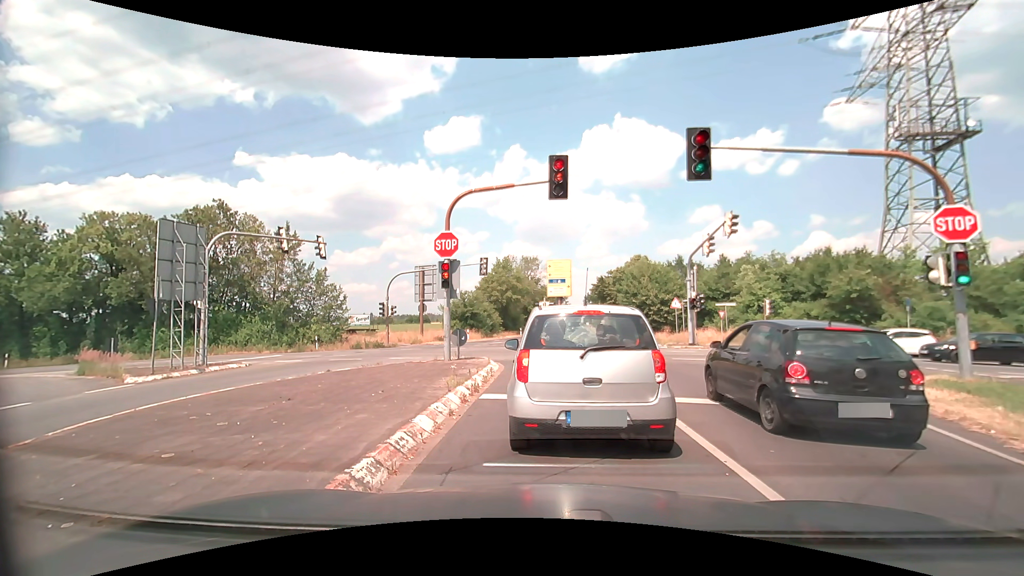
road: secondary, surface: asphalt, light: Day
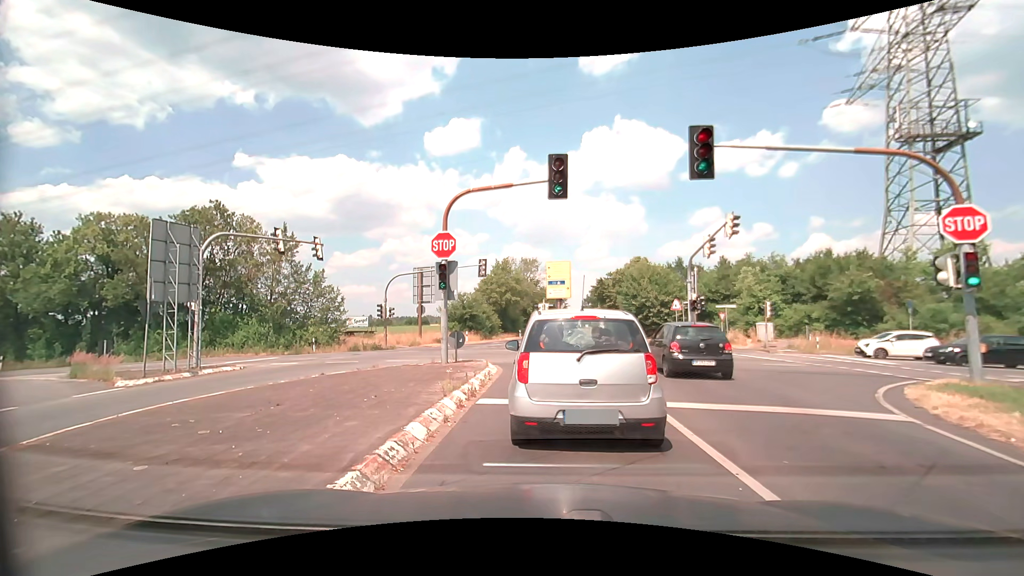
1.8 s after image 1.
(0.0, +0.3) m; 0°
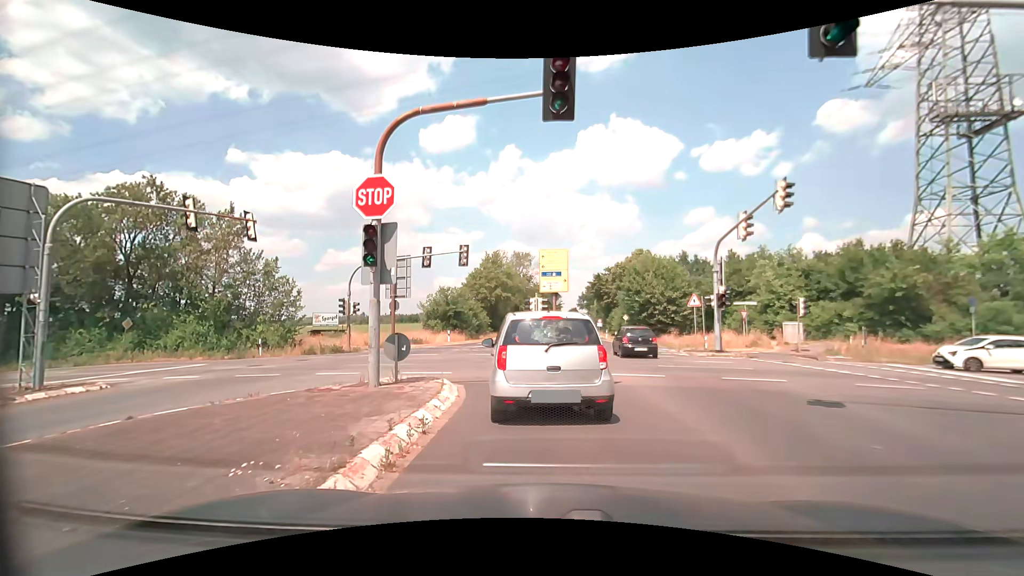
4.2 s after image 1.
(+0.1, +6.5) m; +1°
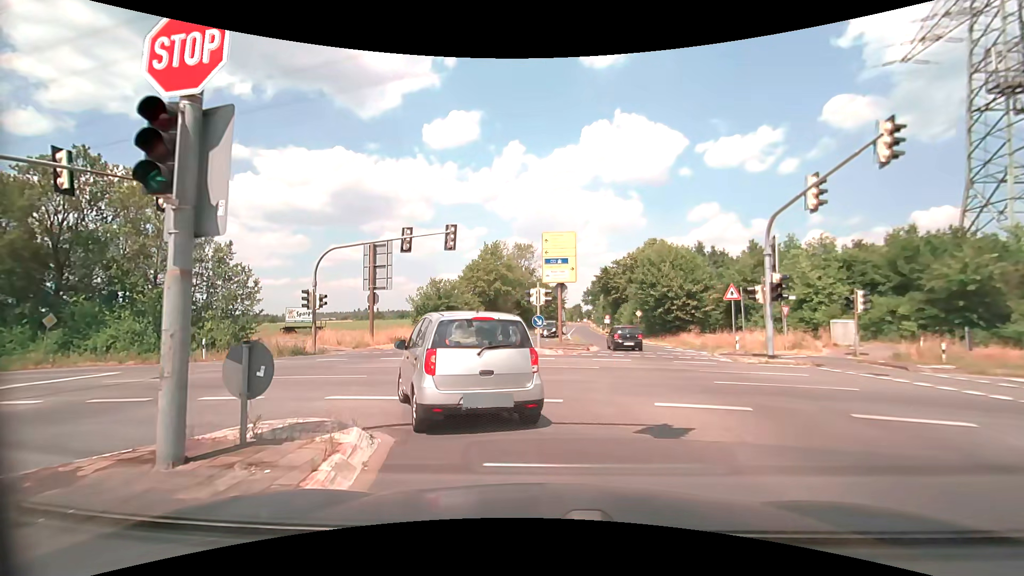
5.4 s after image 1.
(0.0, +5.5) m; 0°
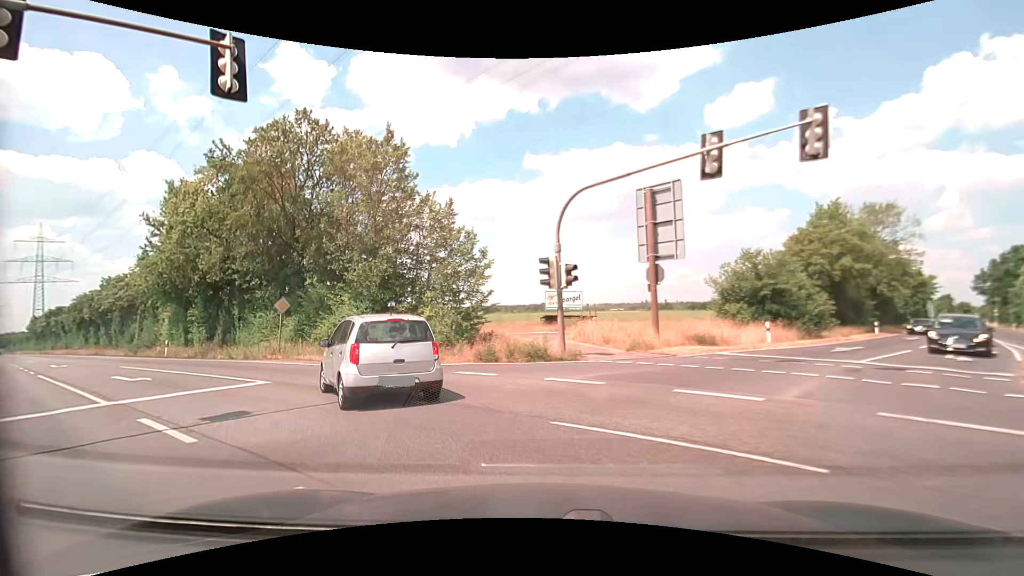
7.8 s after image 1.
(-3.1, +12.2) m; -33°
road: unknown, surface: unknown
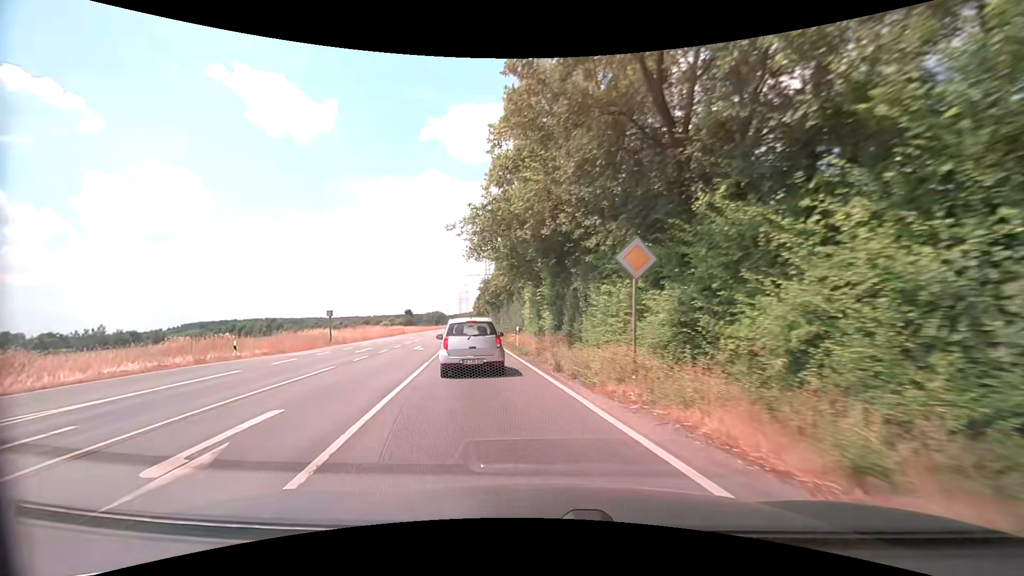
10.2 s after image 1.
(-6.2, +15.7) m; -42°
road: secondary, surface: asphalt
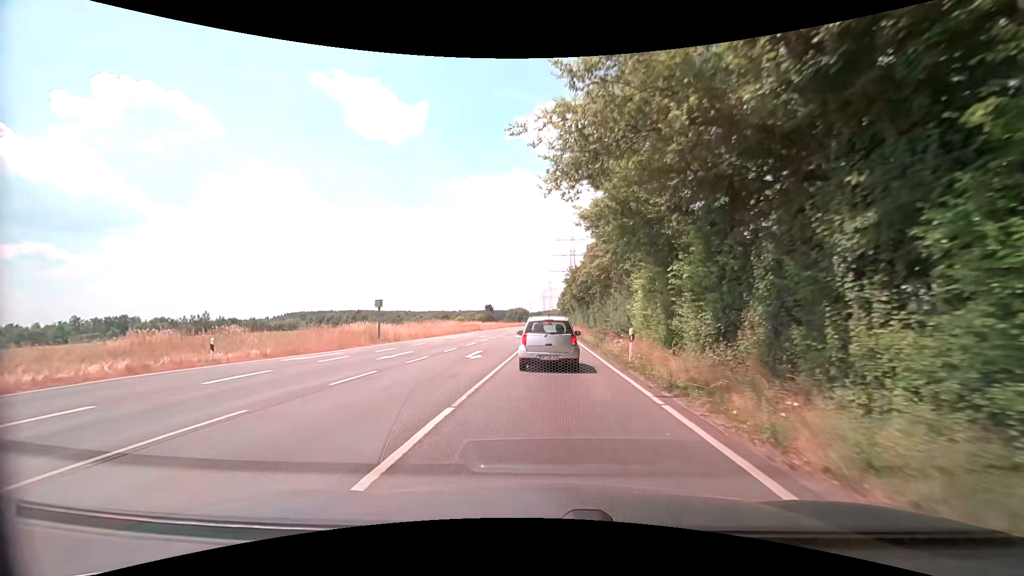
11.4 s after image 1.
(-1.3, +11.0) m; -9°
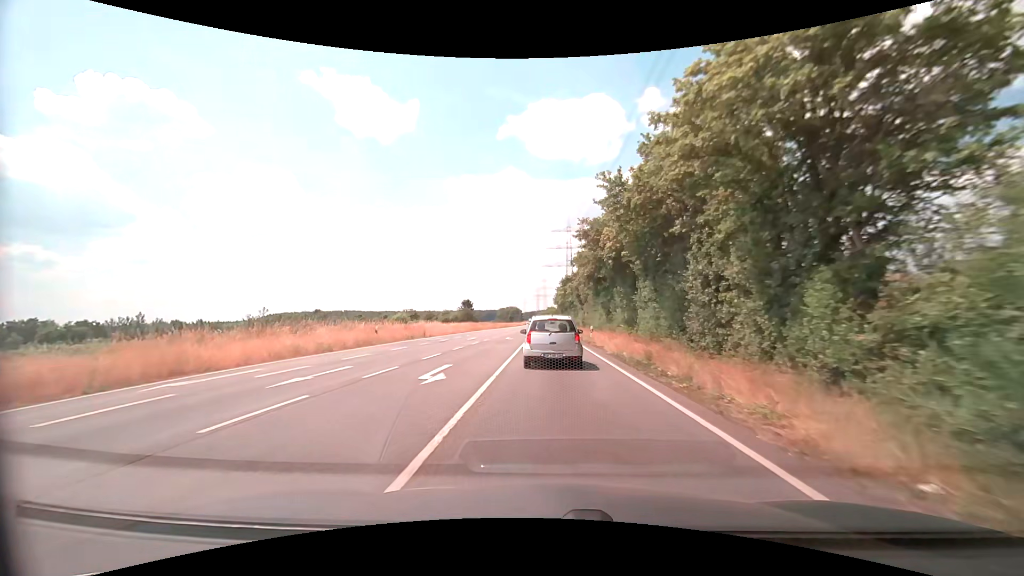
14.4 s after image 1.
(-0.1, +34.8) m; +1°
(0, +10) (0, +20) (0, +30) (0, +40) (0, +50) (0, +60) (0, +70) (-1, +80) (-1, +90) (-1, +100) m
